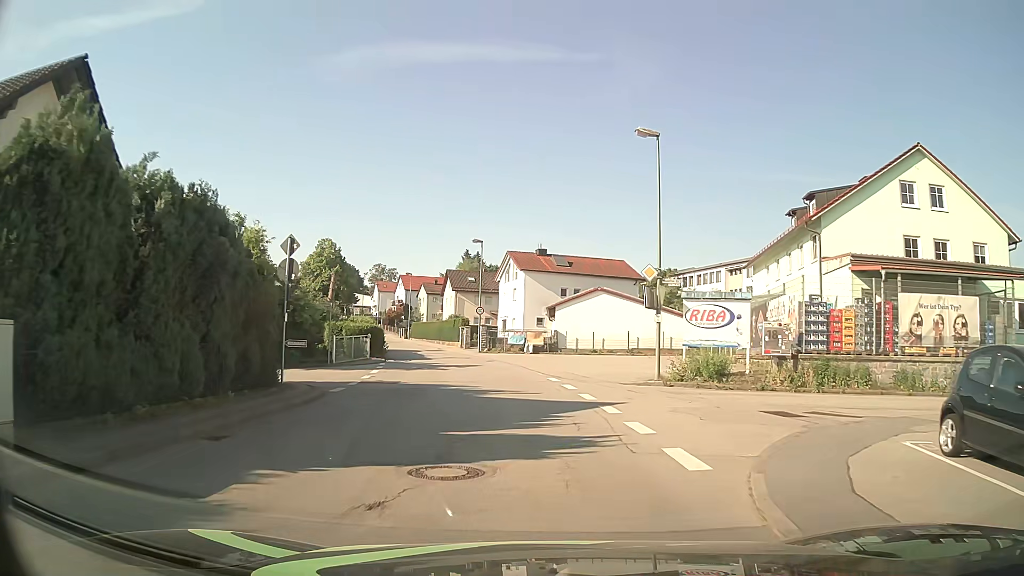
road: unclassified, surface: asphalt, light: Day
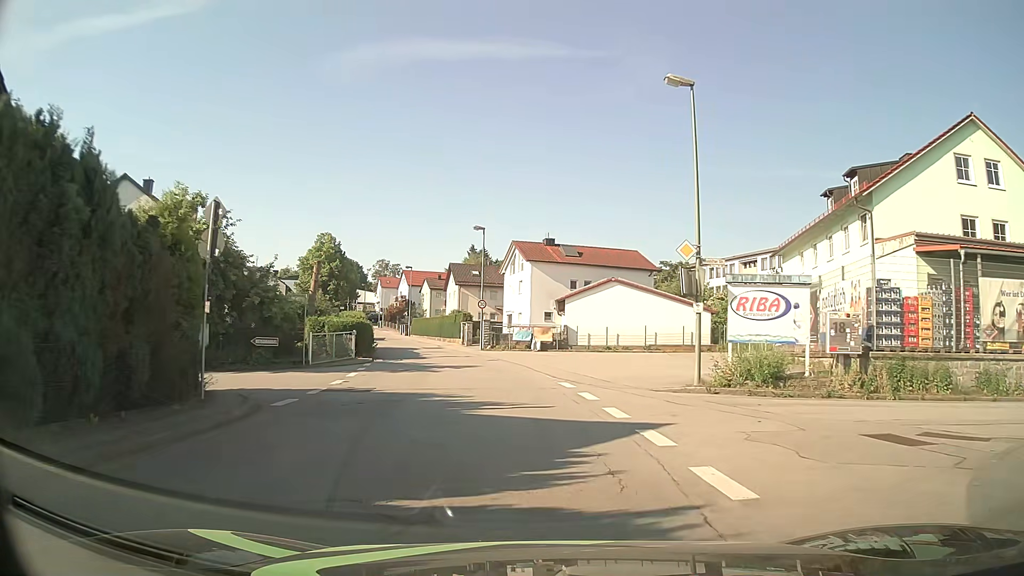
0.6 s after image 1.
(0.0, +4.4) m; -2°
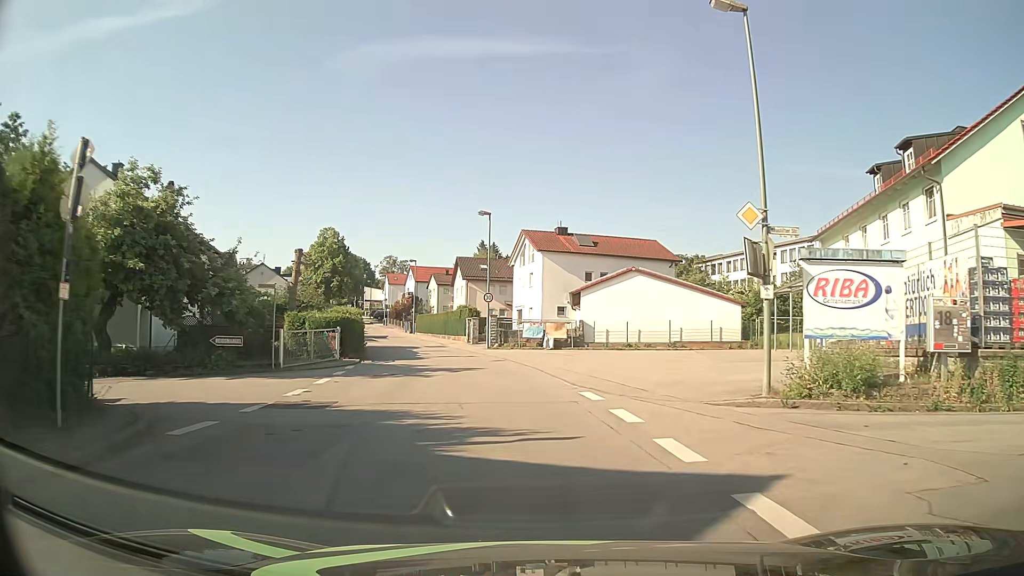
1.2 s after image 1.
(0.0, +4.5) m; 0°
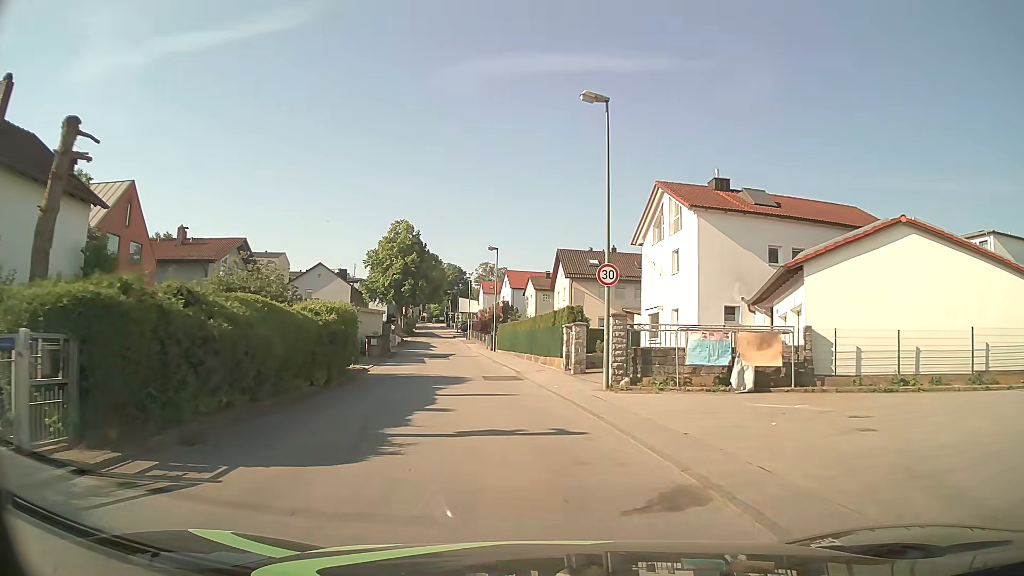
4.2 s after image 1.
(-1.5, +22.1) m; -9°
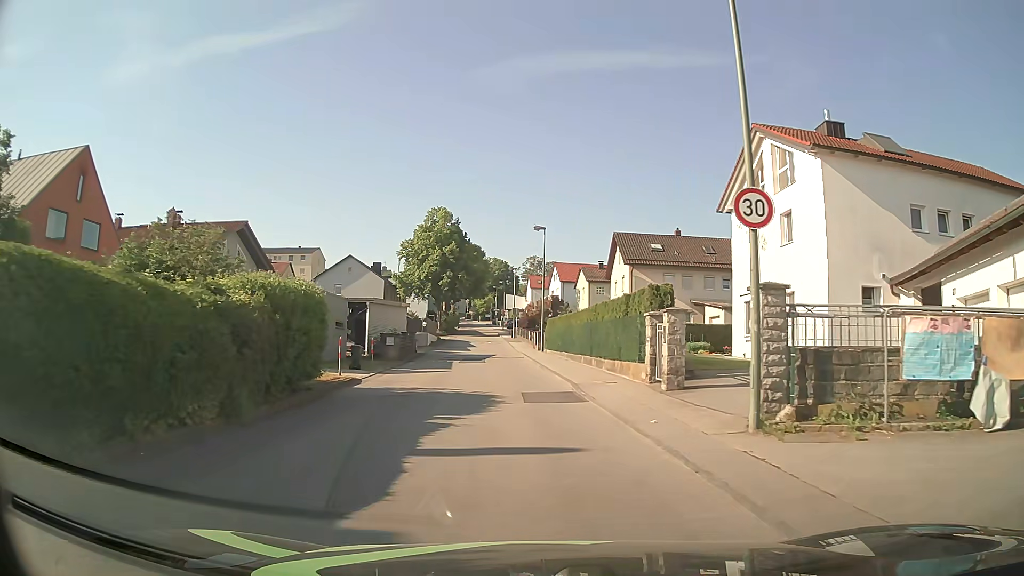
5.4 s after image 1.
(-0.4, +8.8) m; -4°
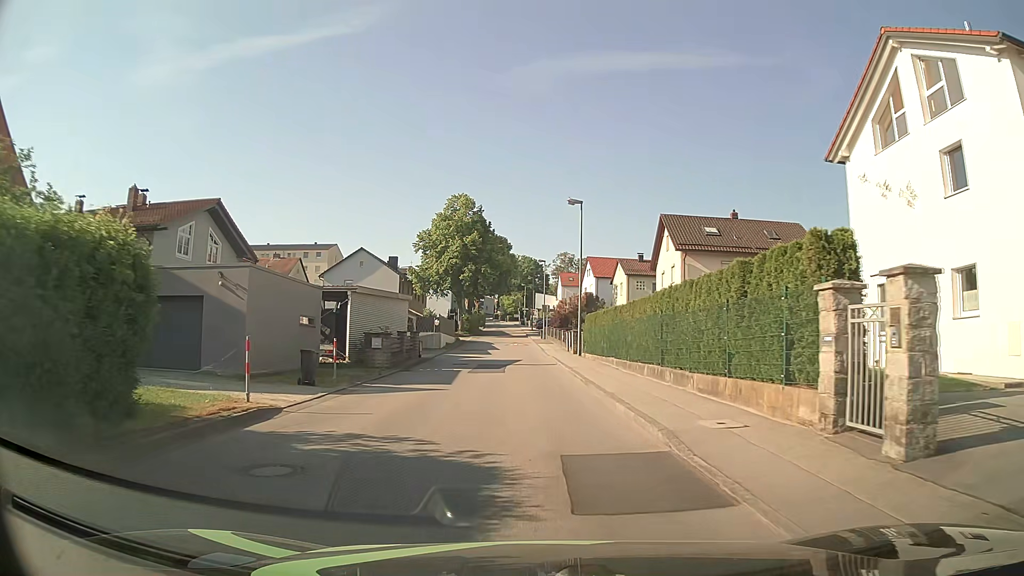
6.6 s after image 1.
(-0.3, +8.9) m; -3°
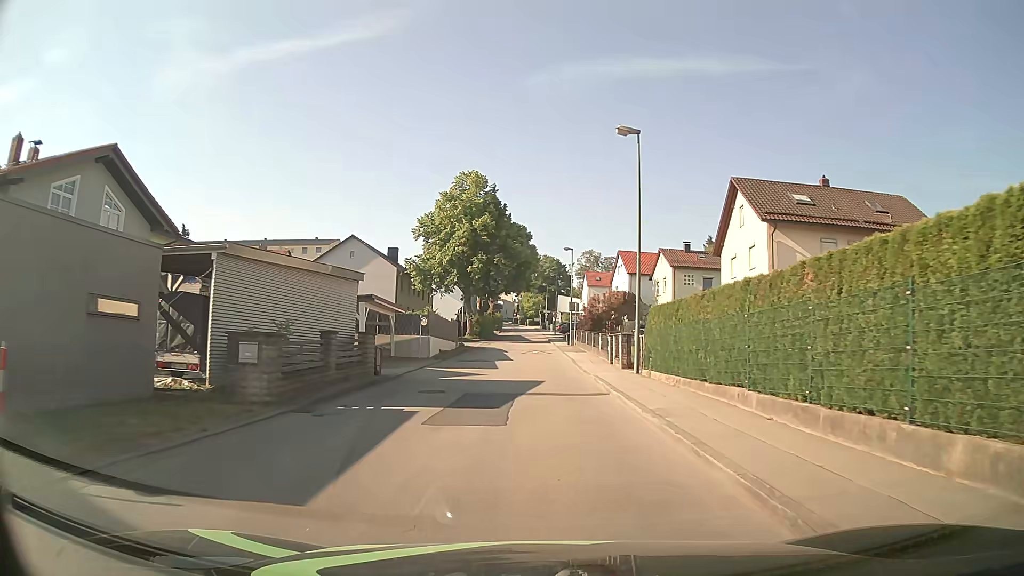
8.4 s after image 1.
(-0.2, +13.4) m; -1°
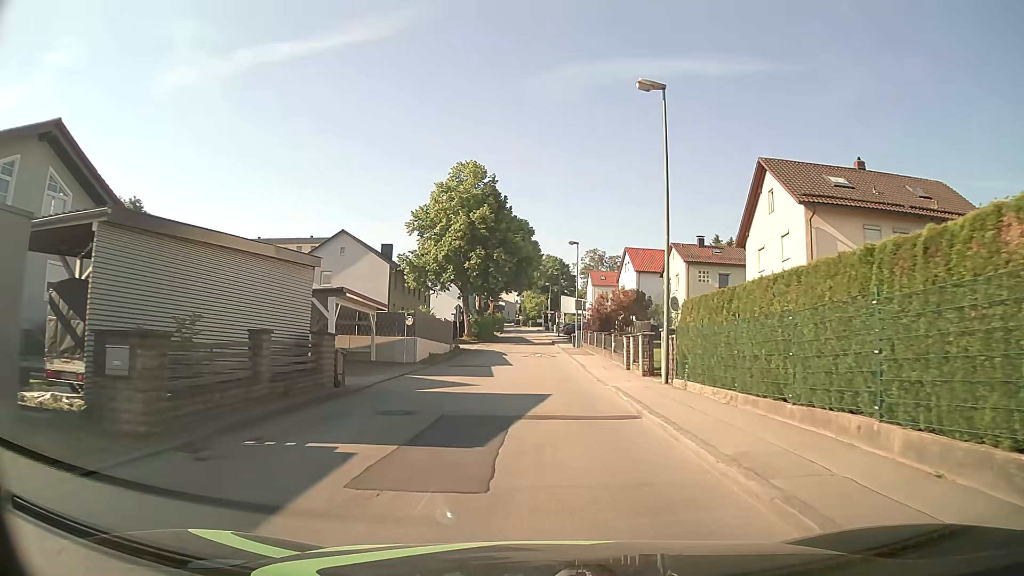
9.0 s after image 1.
(0.0, +4.4) m; 0°
(0, +10) (0, +20) (0, +30) (0, +40) (0, +50) (-1, +60) (-1, +70) (-1, +80) (-1, +90) (-1, +100) m
